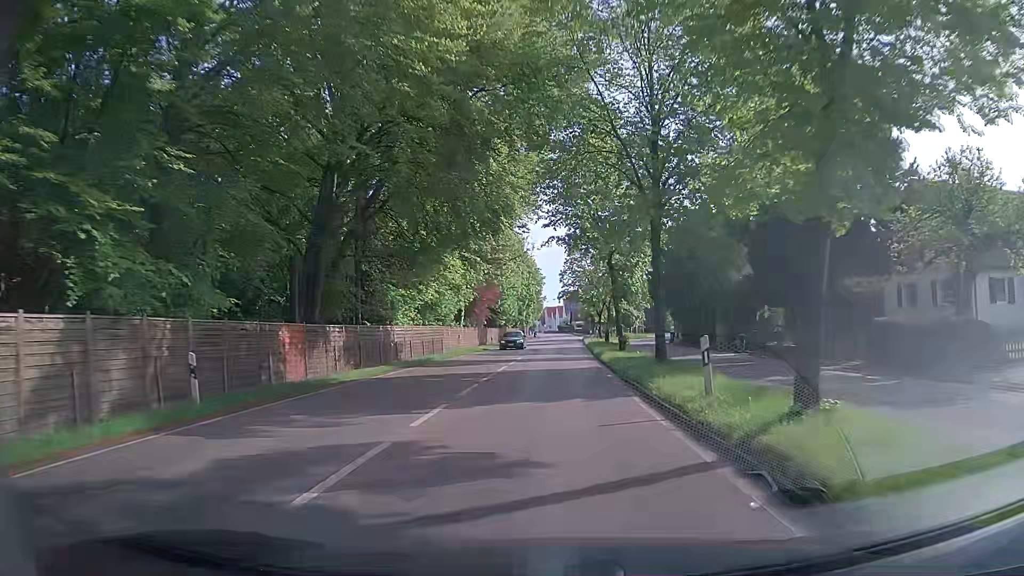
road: secondary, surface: asphalt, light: Day
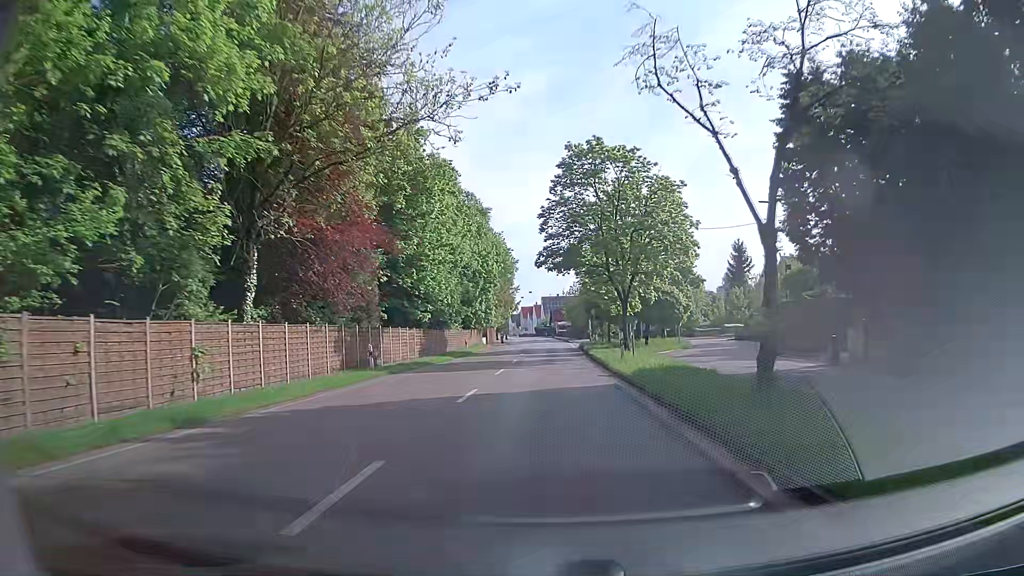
(-0.1, +37.1) m; +2°
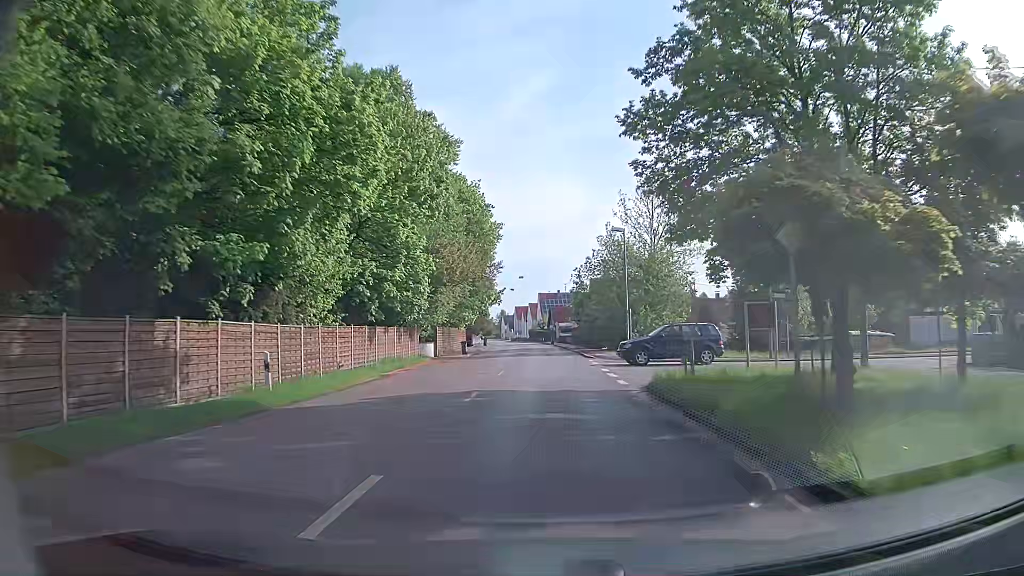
(-0.2, +36.9) m; 0°
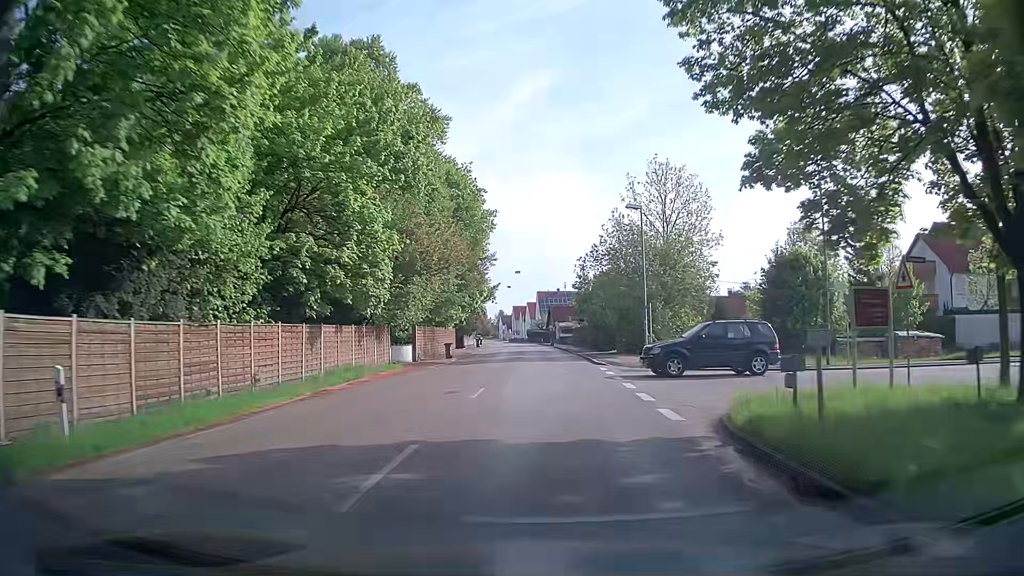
(-0.1, +7.3) m; -1°
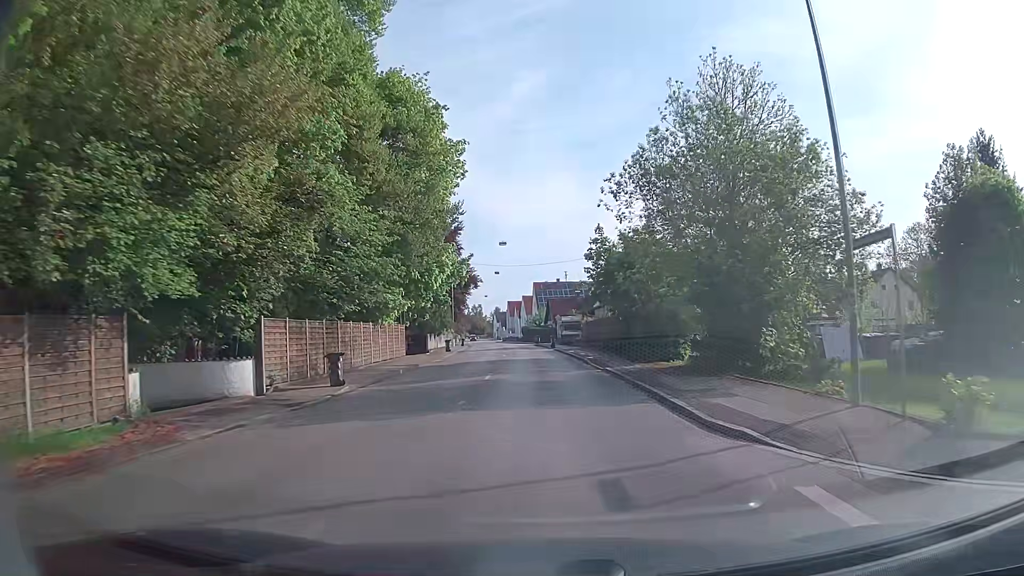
(+0.1, +21.7) m; +1°
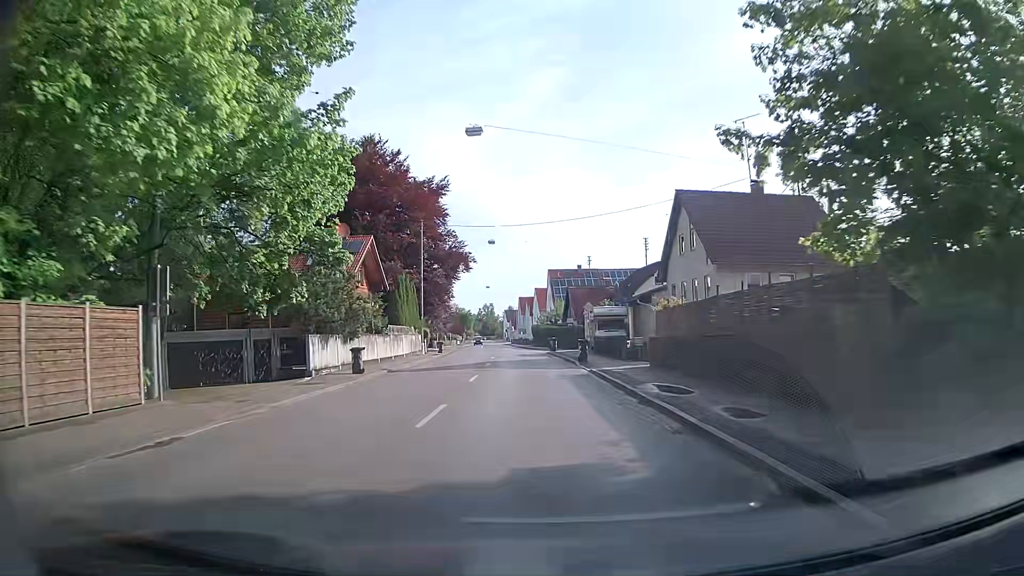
(-0.4, +28.6) m; -1°
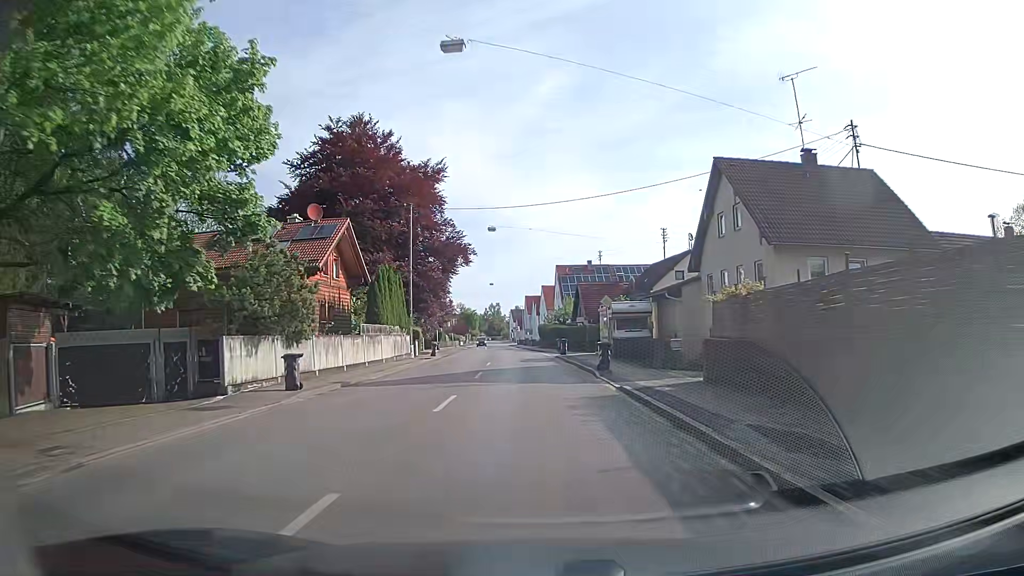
(-0.1, +7.1) m; 0°
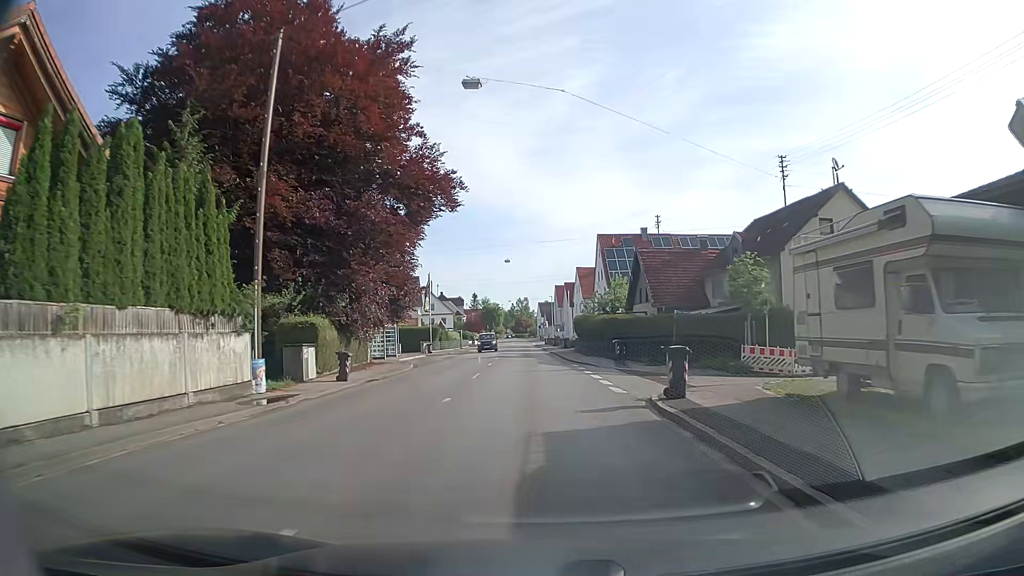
(-1.2, +28.2) m; -4°
(0, +10) (0, +20) (-1, +30) (-1, +40) (-1, +50) (-2, +60) (-2, +70) (-2, +80) (-3, +90) (-3, +100) m
